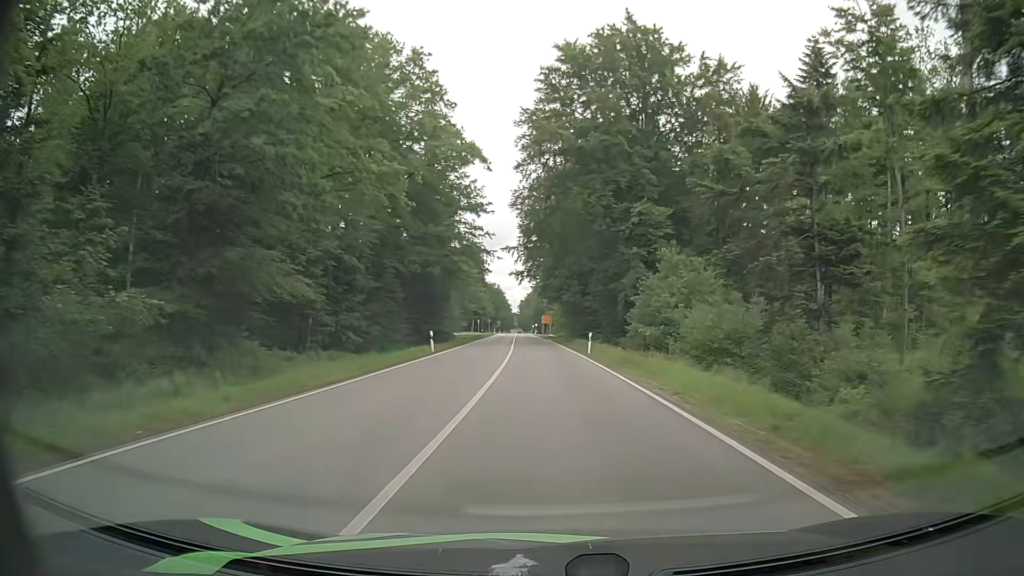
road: secondary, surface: asphalt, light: Day
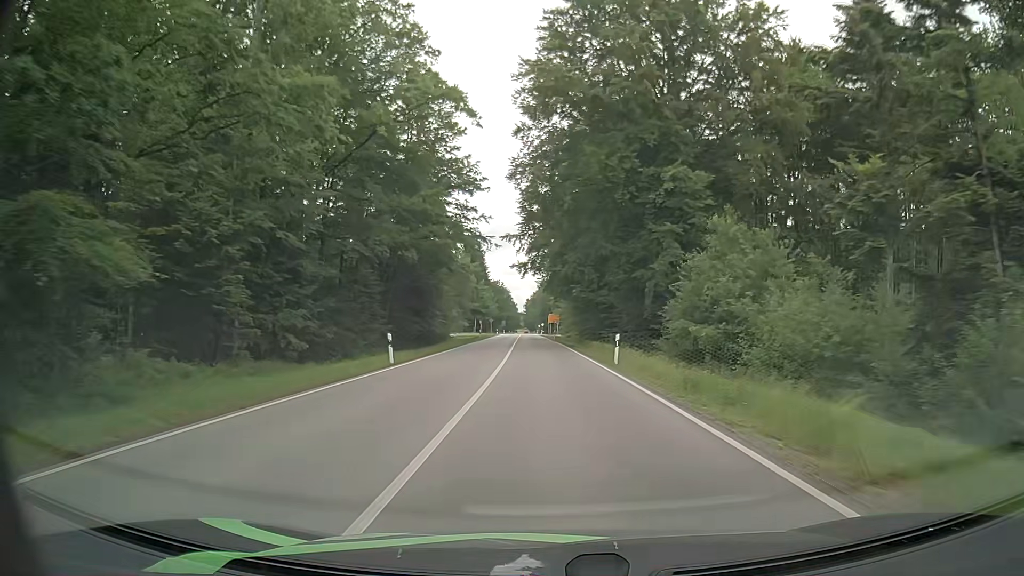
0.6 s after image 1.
(-0.1, +10.9) m; 0°
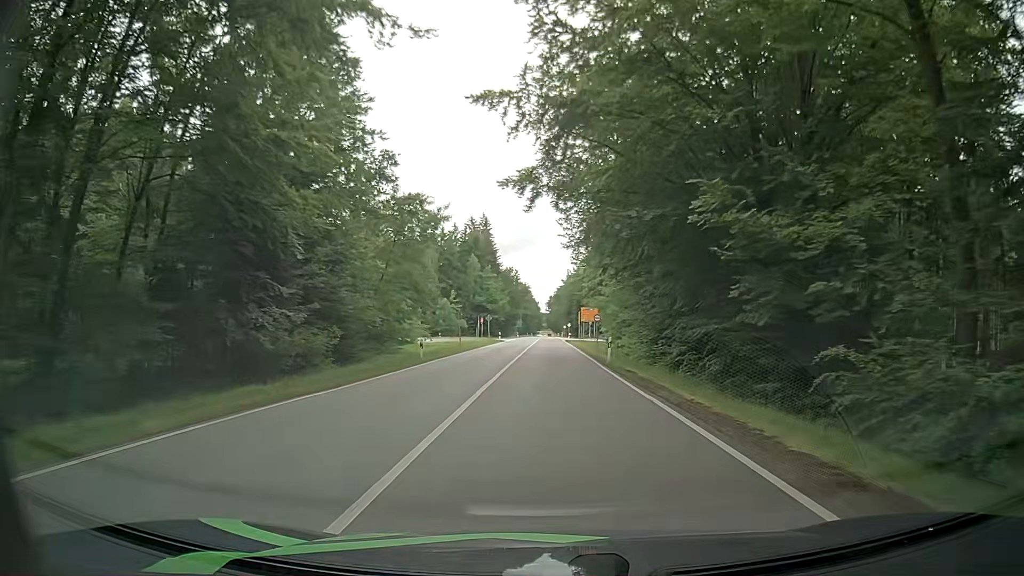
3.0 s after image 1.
(-1.0, +45.5) m; -3°
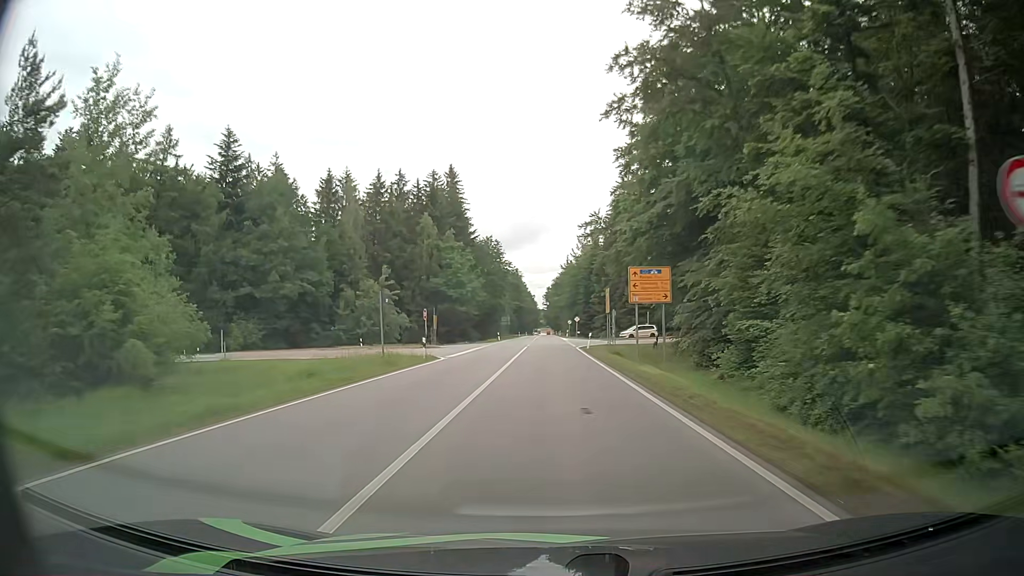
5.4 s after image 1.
(+0.7, +48.1) m; +1°
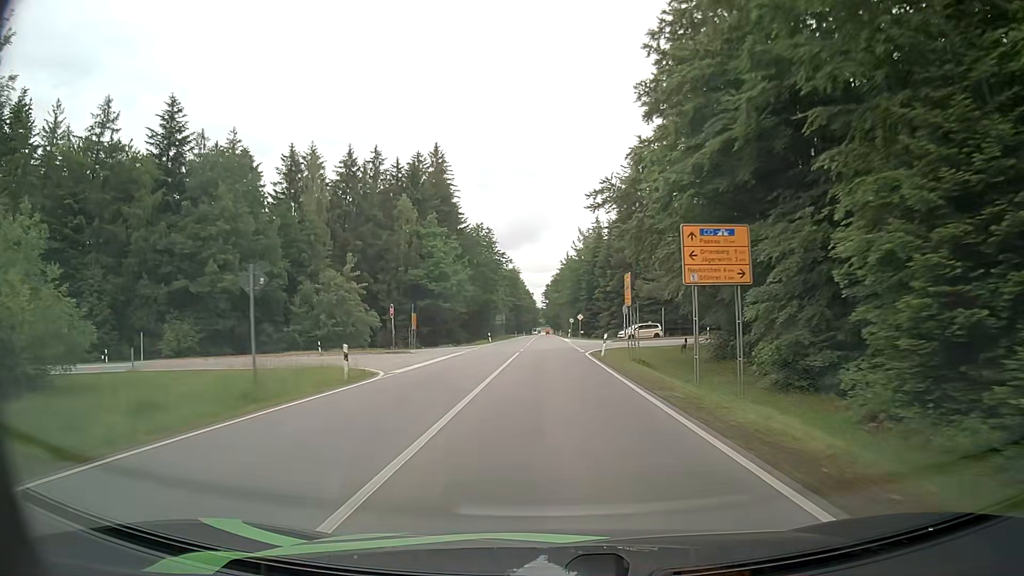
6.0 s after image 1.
(0.0, +12.4) m; 0°
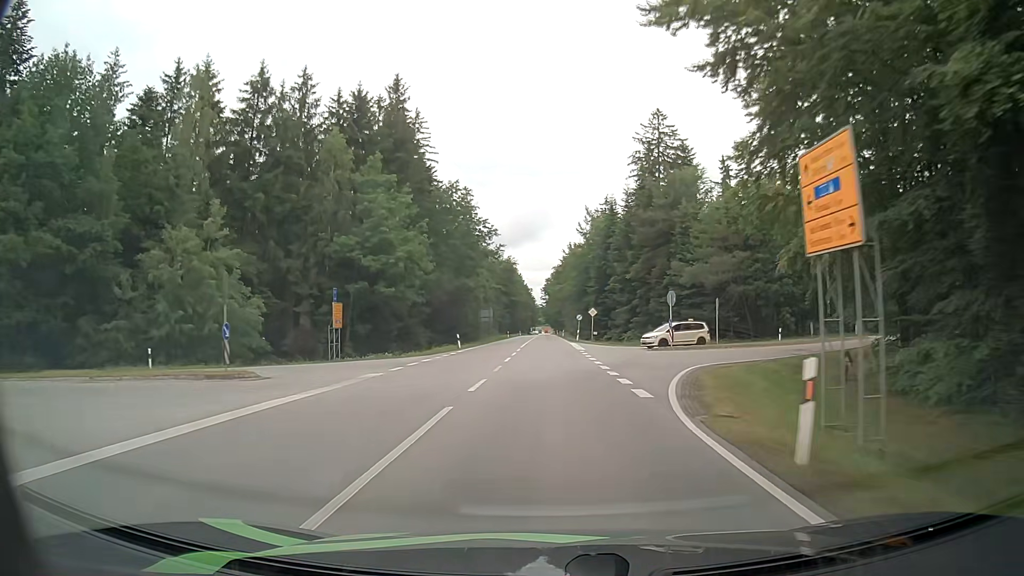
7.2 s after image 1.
(0.0, +25.3) m; 0°
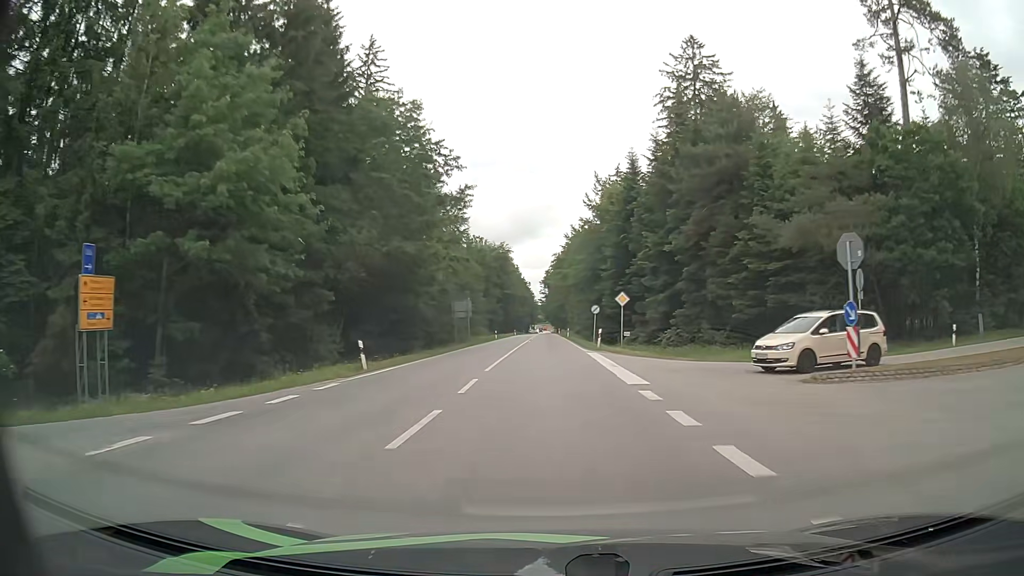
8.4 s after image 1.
(+0.1, +25.2) m; 0°
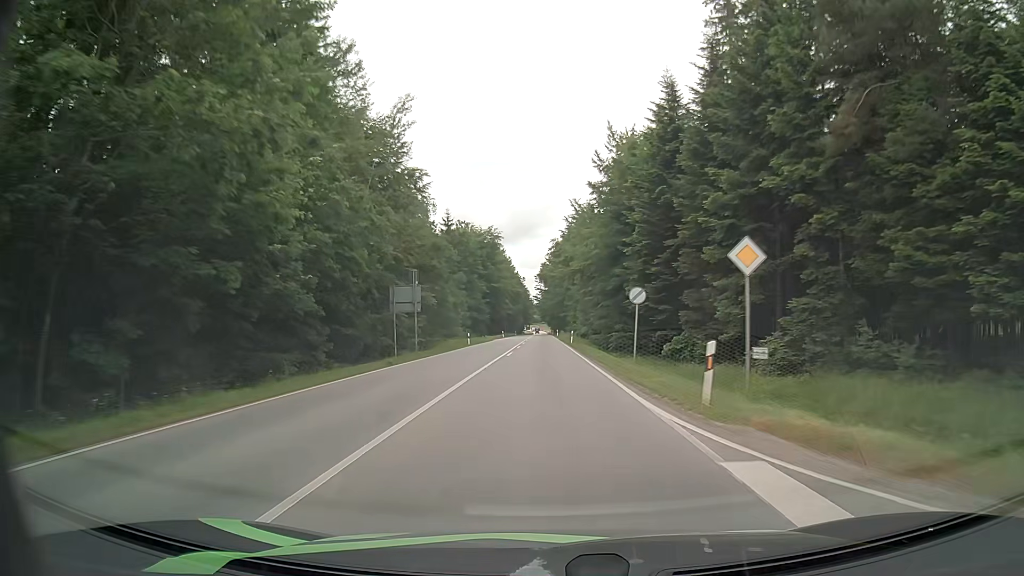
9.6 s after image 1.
(0.0, +24.7) m; 0°
(0, +10) (0, +20) (0, +30) (0, +40) (0, +50) (0, +60) (-1, +70) (-1, +80) (-1, +90) (-1, +100) m
